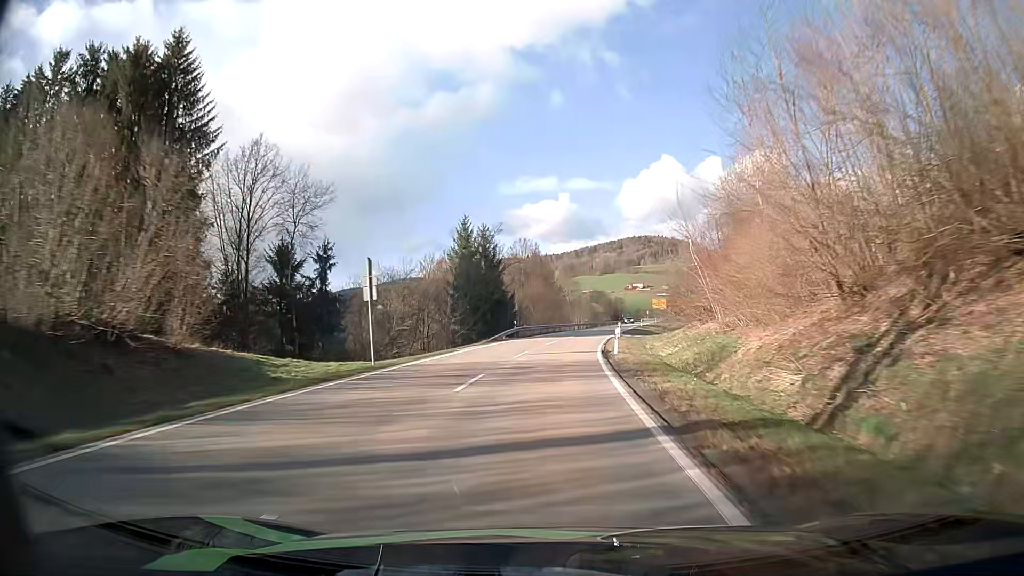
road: secondary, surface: asphalt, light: Day
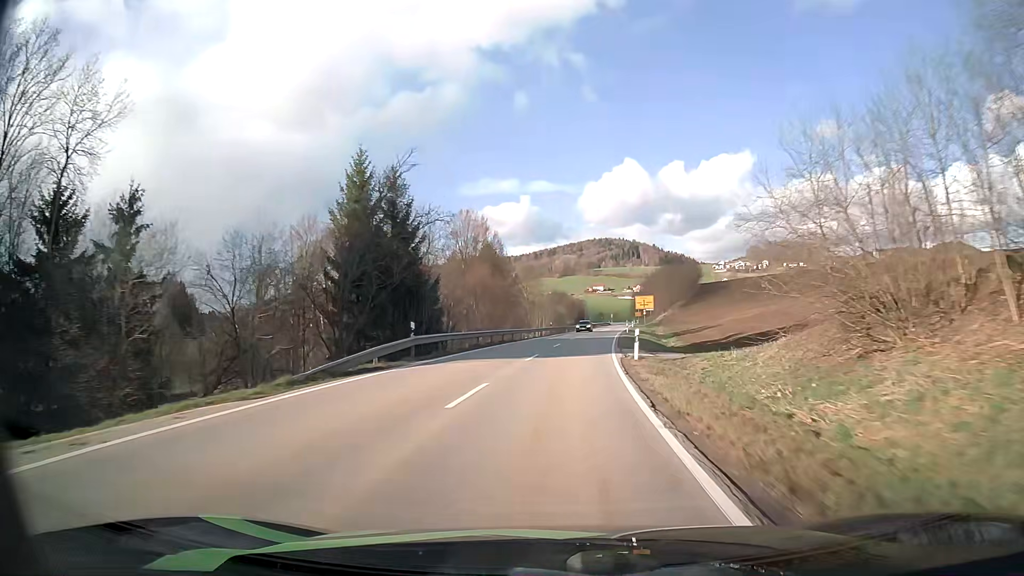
(+0.7, +27.5) m; +3°
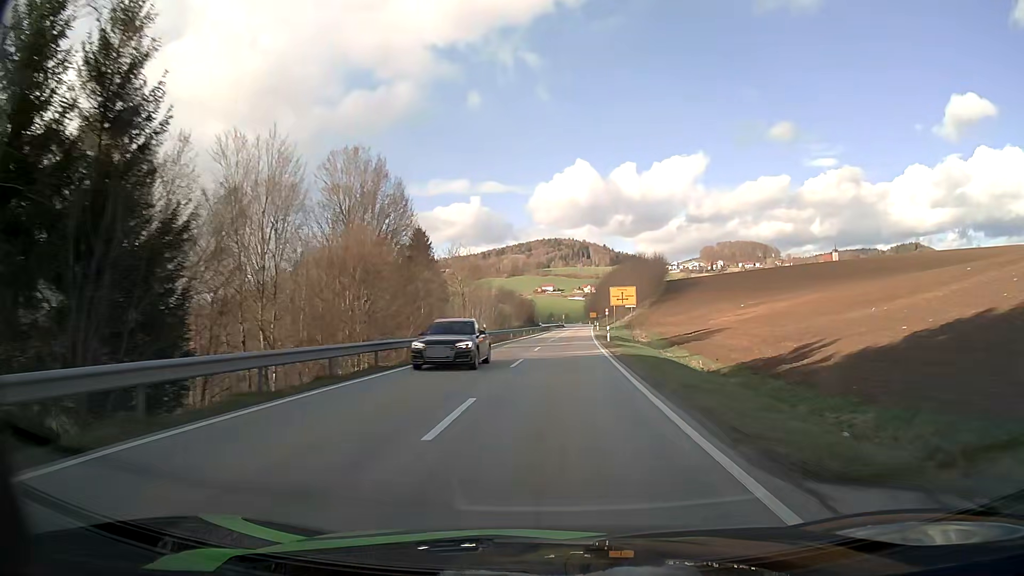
(+1.1, +27.7) m; +4°
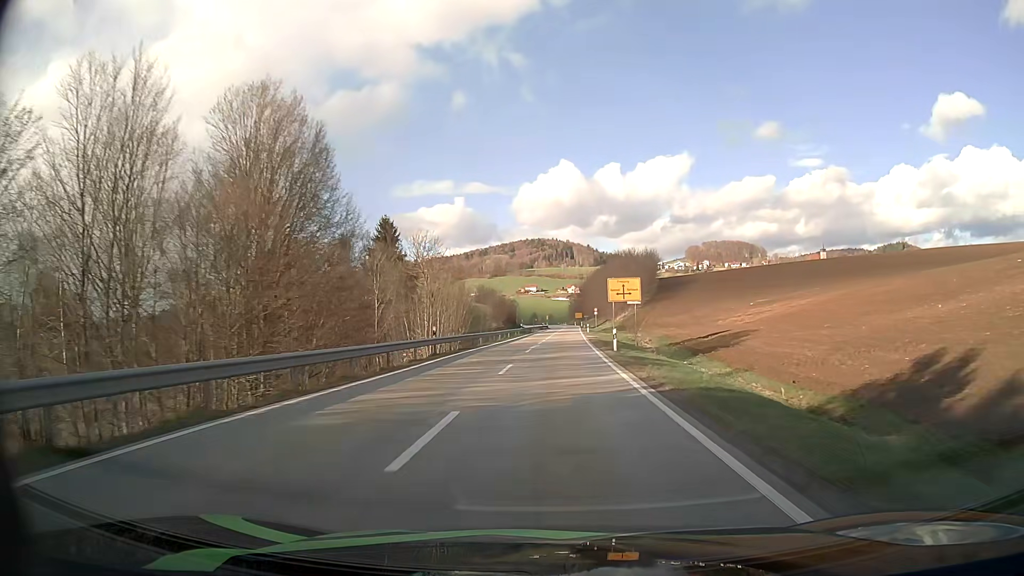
(+0.2, +13.9) m; +1°
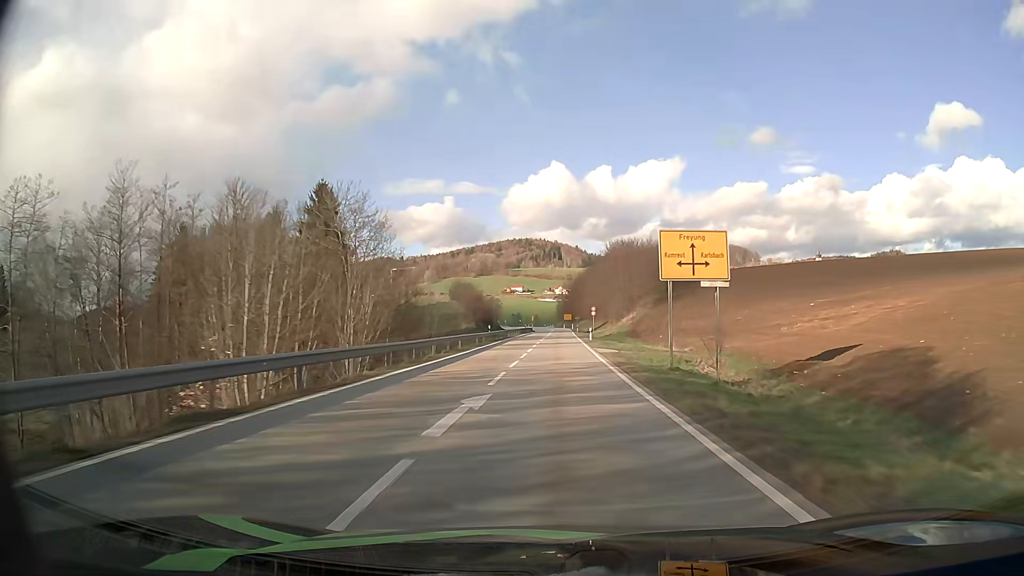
(+0.3, +28.0) m; +1°
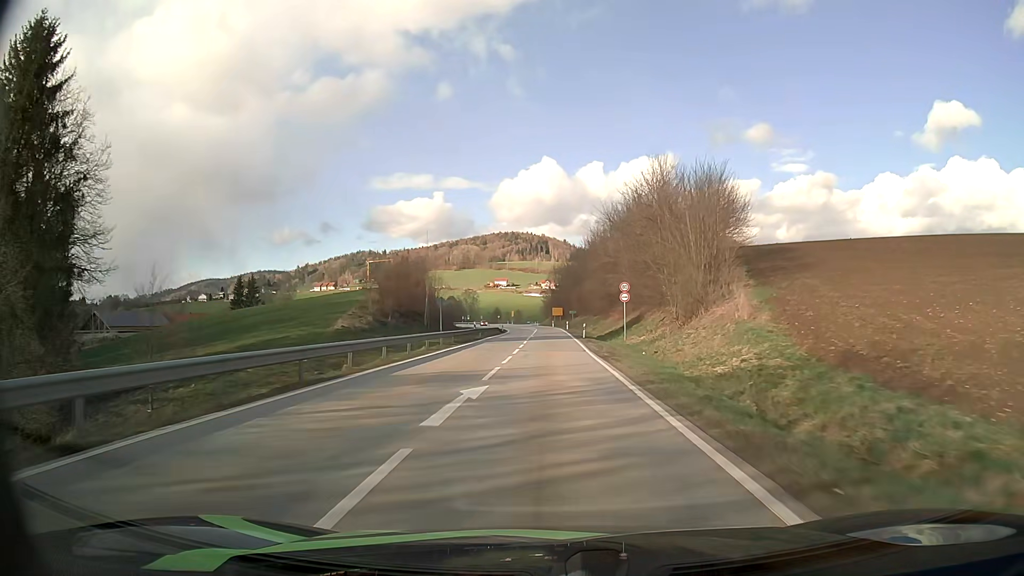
(+1.0, +55.4) m; +1°
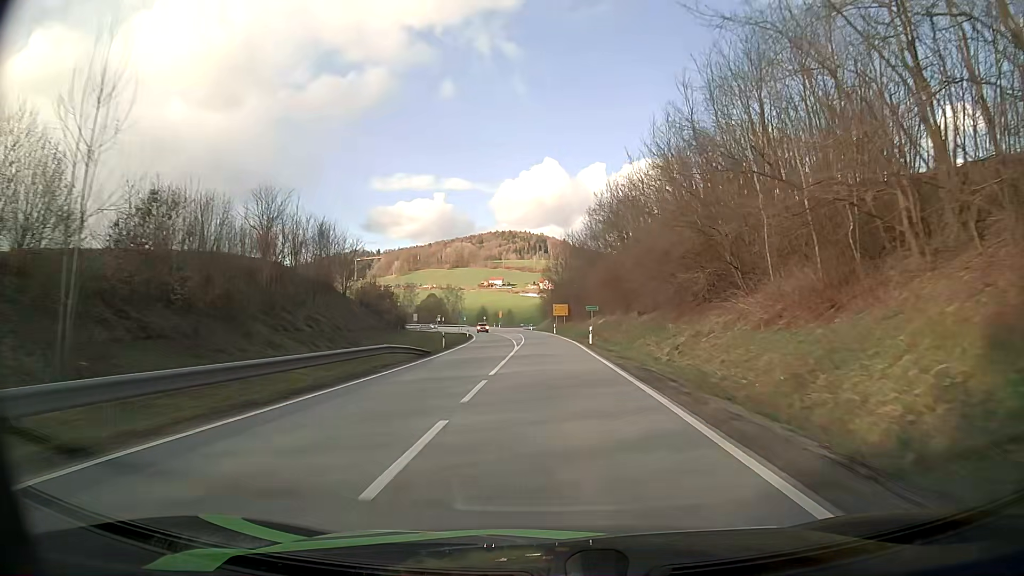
(-0.2, +51.4) m; 0°
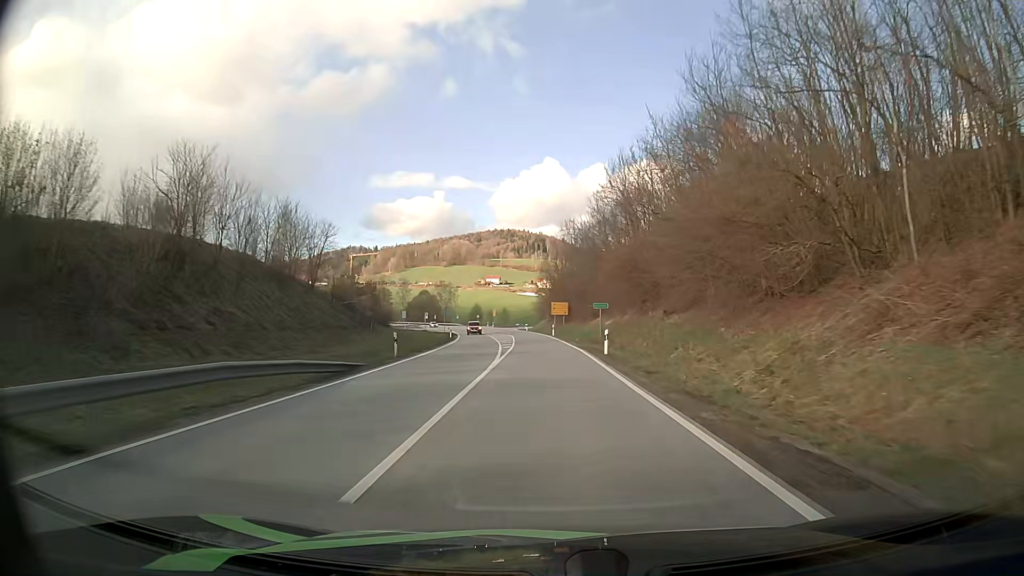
(0.0, +12.3) m; 0°
(0, +10) (0, +20) (0, +30) (0, +40) (-1, +50) (-1, +60) (-2, +70) (-3, +80) (-3, +90) (-5, +100) m
